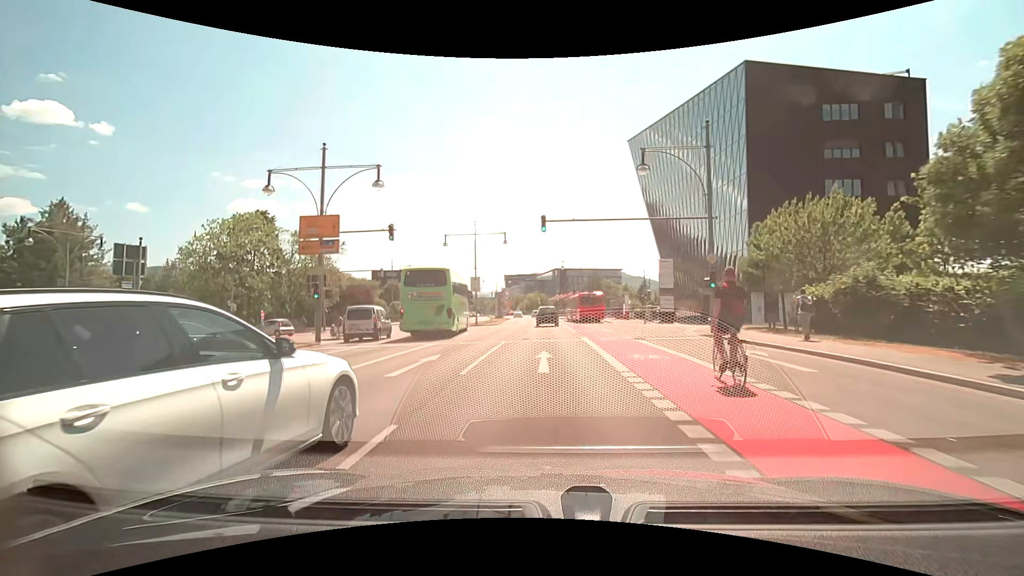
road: primary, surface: asphalt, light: Day
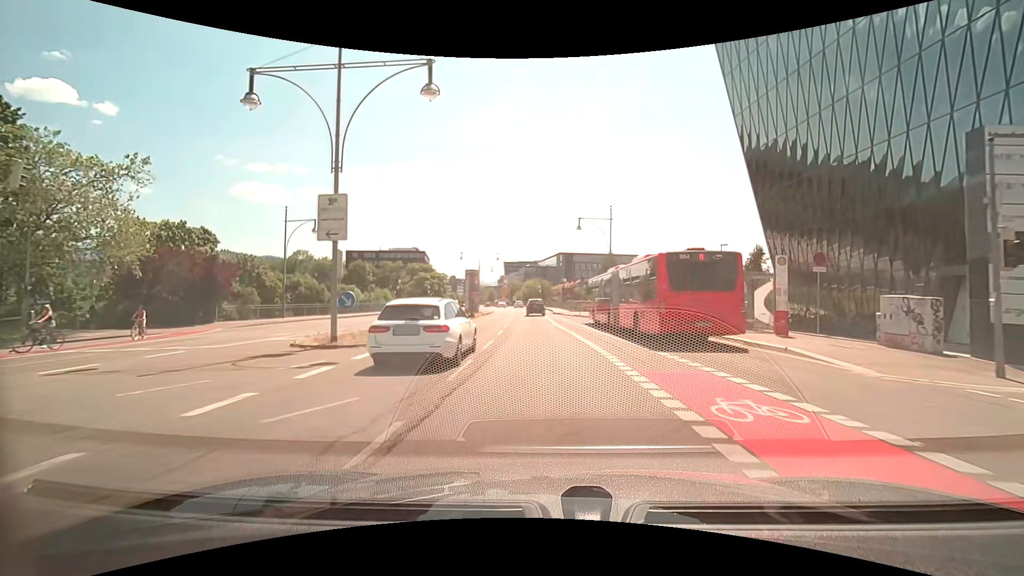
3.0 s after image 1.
(+0.1, +34.1) m; 0°
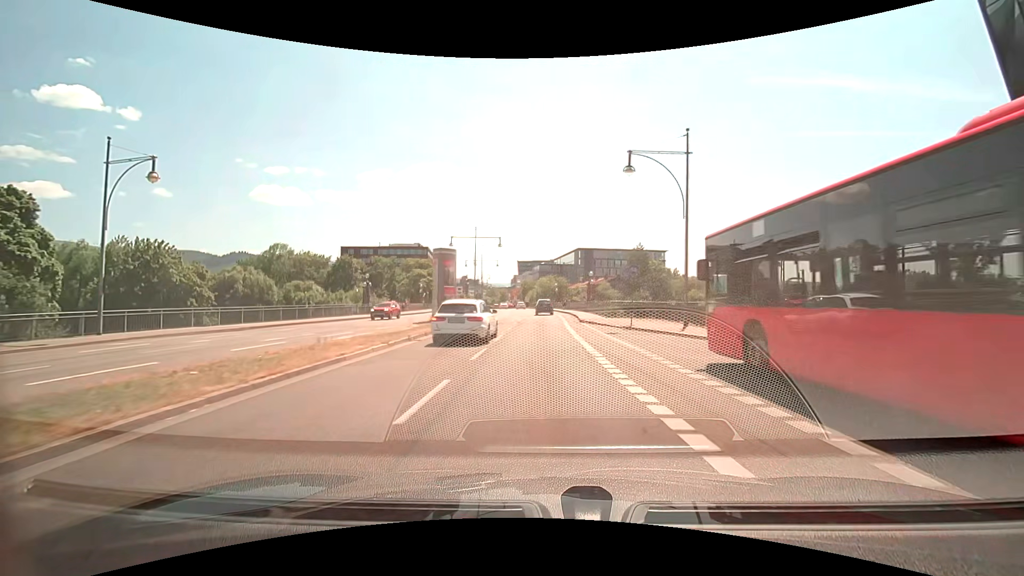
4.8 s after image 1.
(-0.4, +21.4) m; -3°
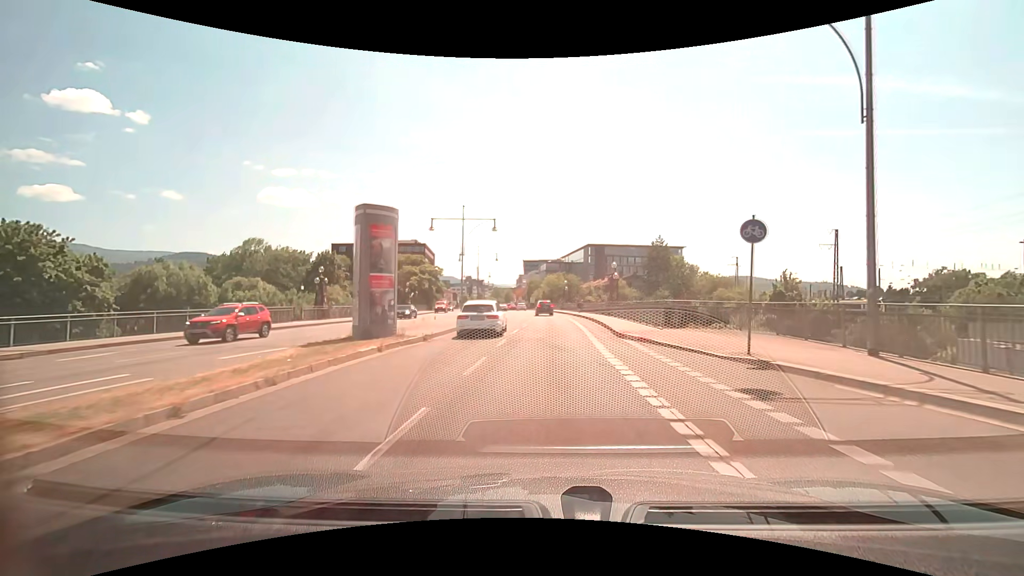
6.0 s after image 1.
(0.0, +14.2) m; -2°
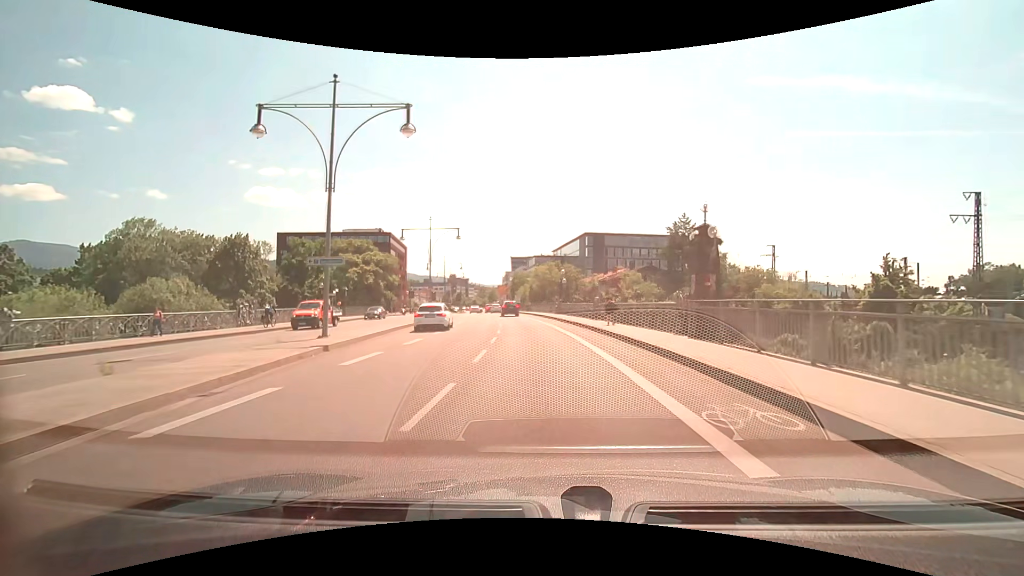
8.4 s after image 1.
(+1.0, +27.8) m; +3°
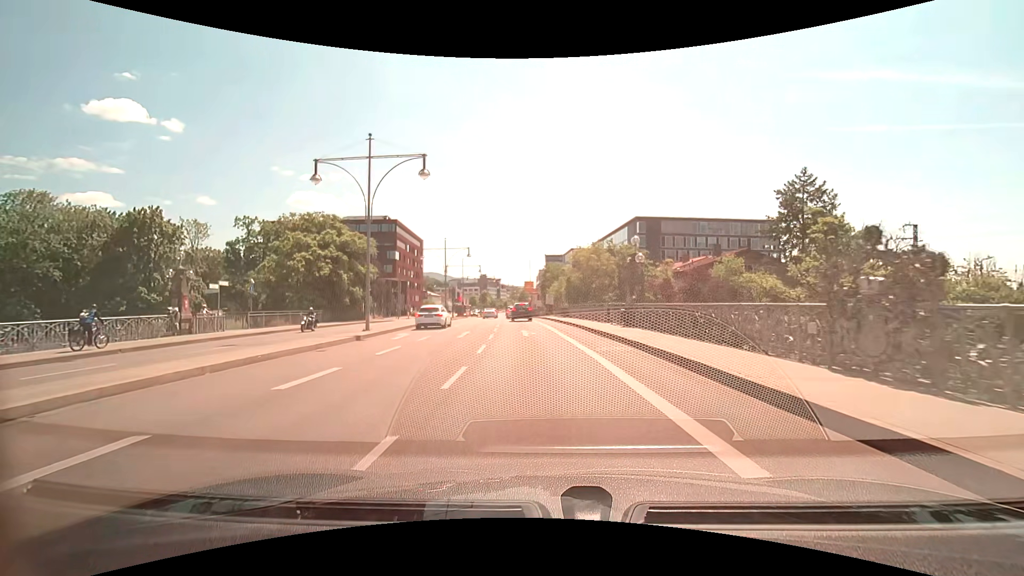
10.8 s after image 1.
(-0.8, +27.1) m; -4°
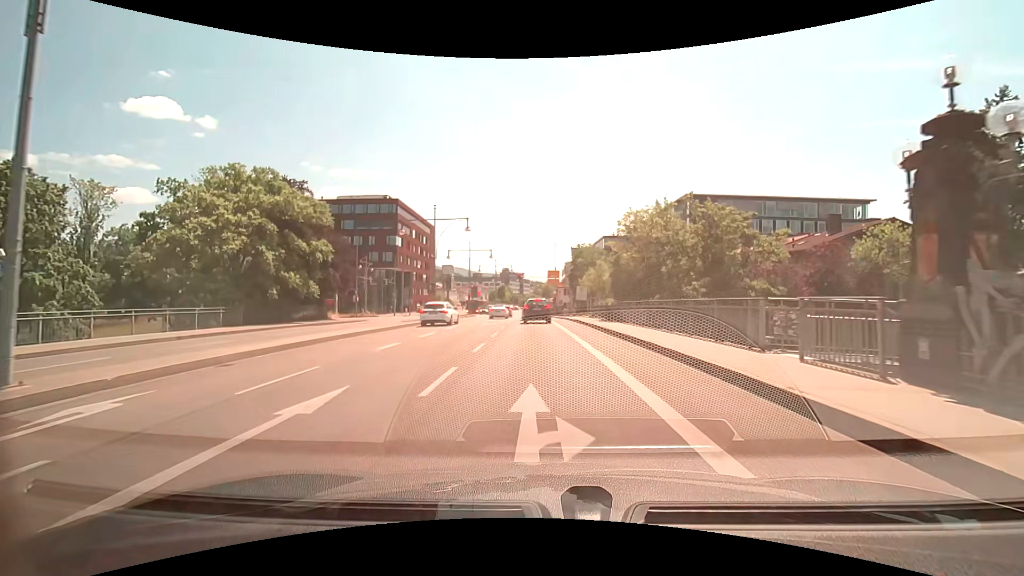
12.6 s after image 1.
(-0.4, +19.0) m; -3°
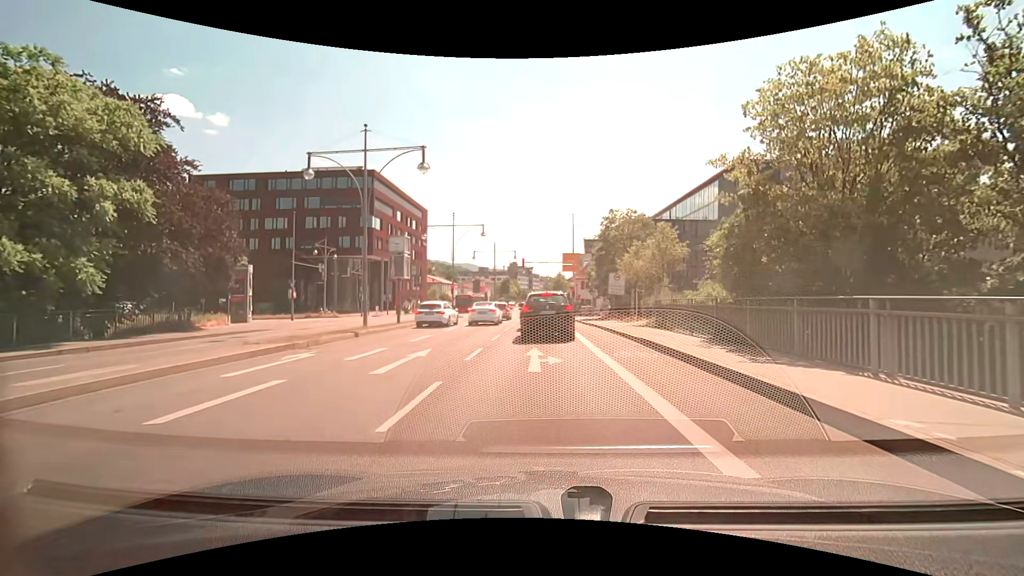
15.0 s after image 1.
(-0.3, +19.4) m; -1°
